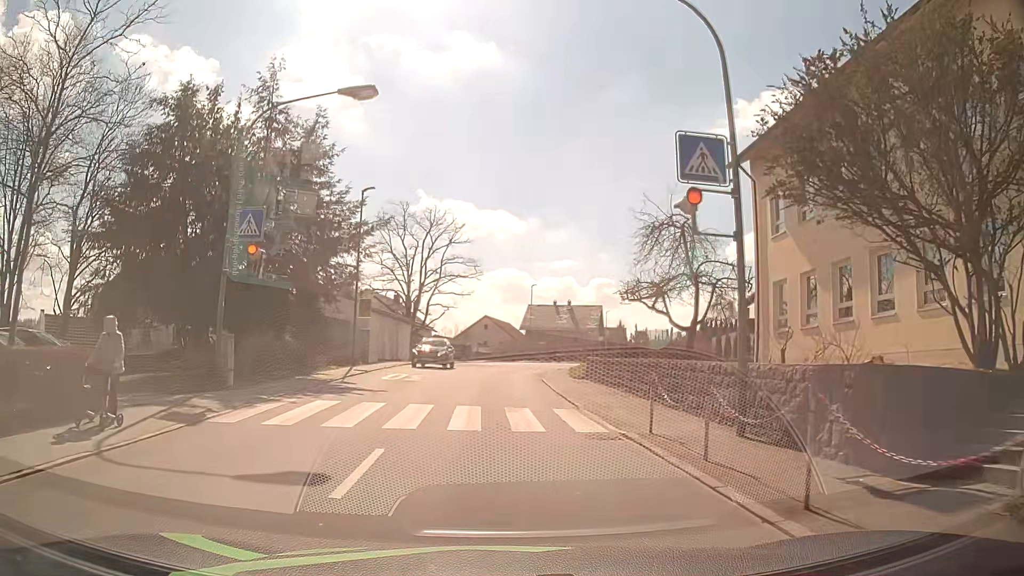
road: tertiary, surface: asphalt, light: Day
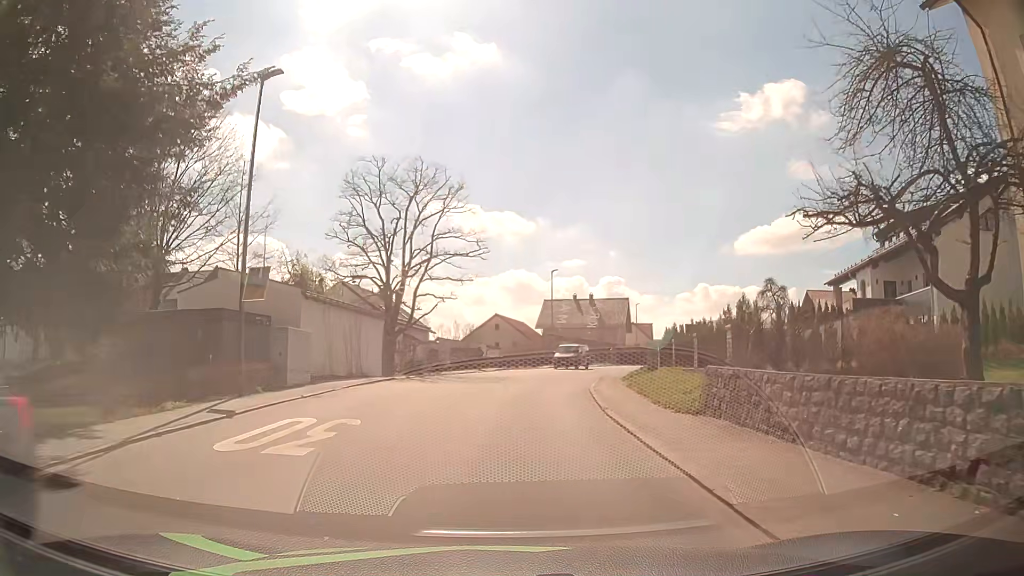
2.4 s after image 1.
(-0.1, +15.0) m; 0°
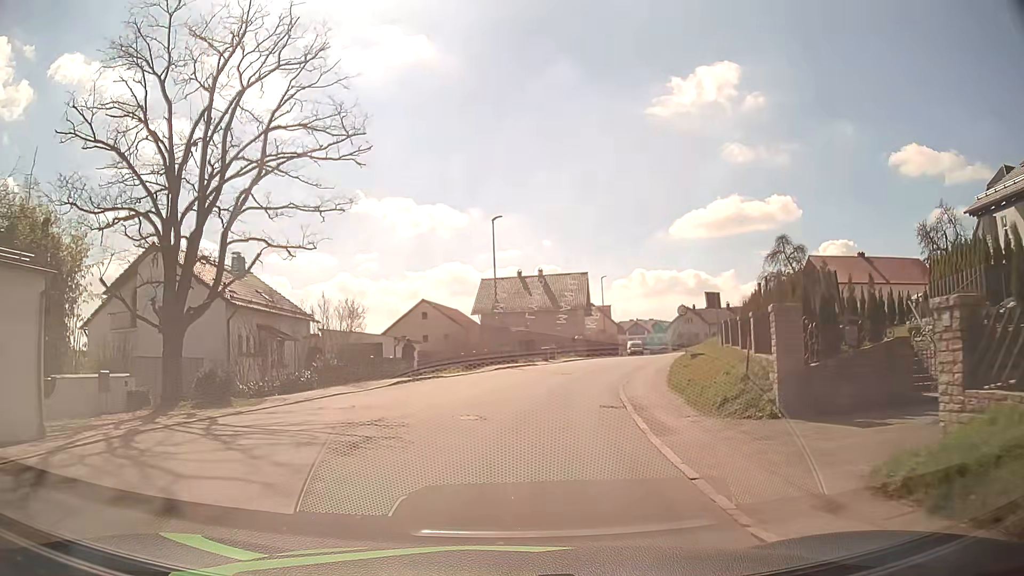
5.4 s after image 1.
(+0.7, +21.2) m; +5°
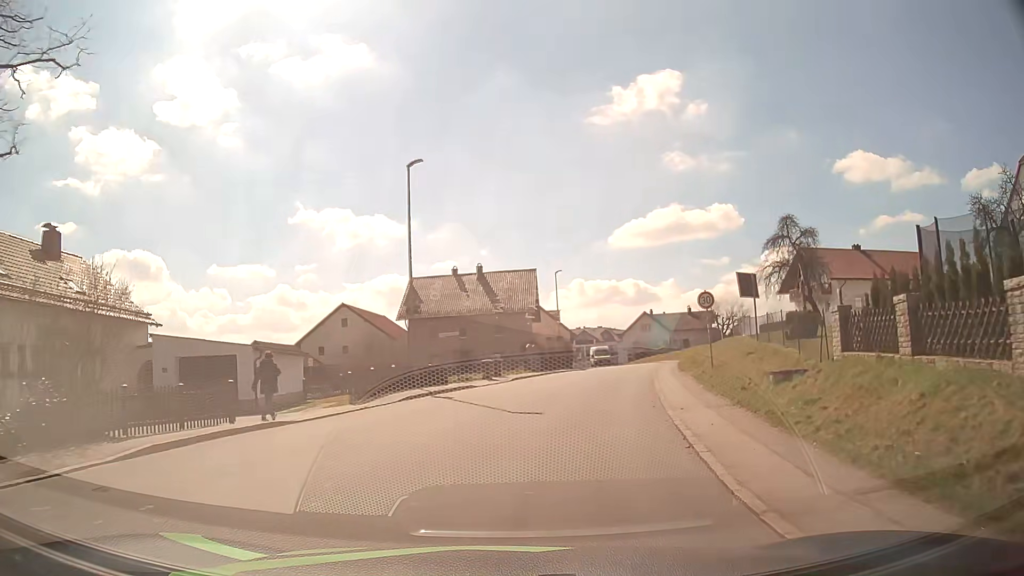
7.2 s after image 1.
(+0.5, +13.5) m; +5°
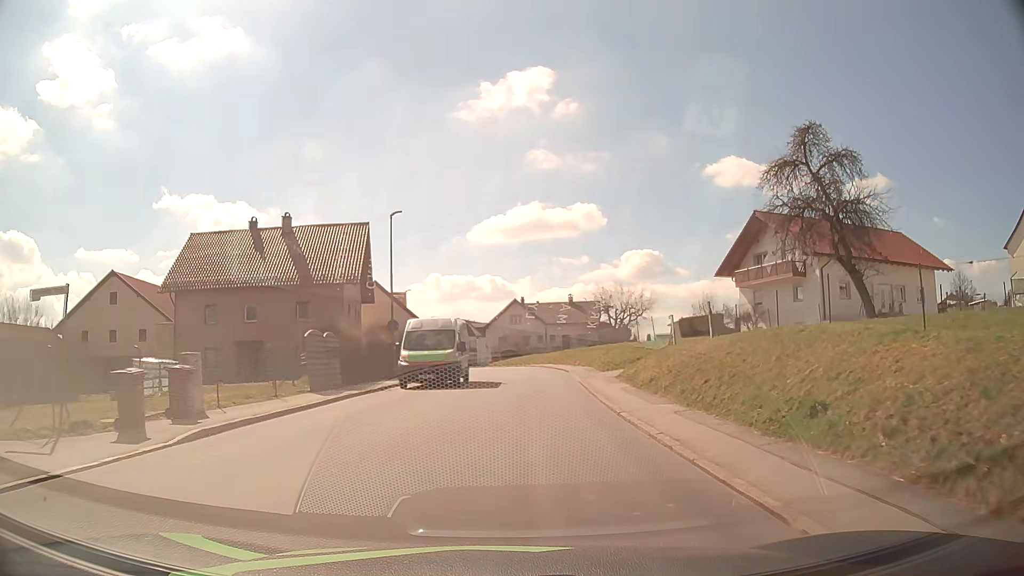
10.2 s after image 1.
(+2.4, +22.8) m; +12°
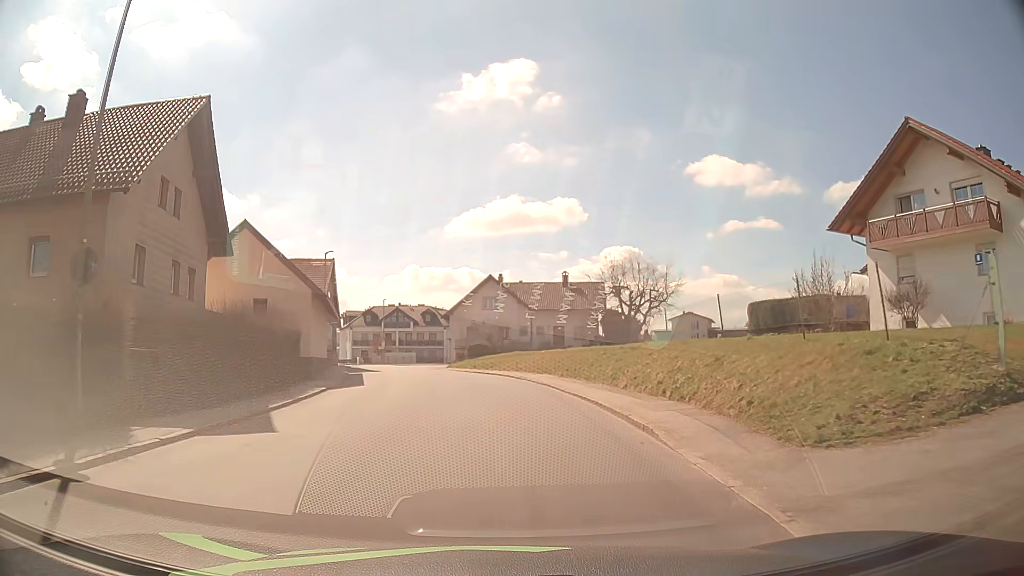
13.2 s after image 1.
(+0.6, +24.0) m; +2°
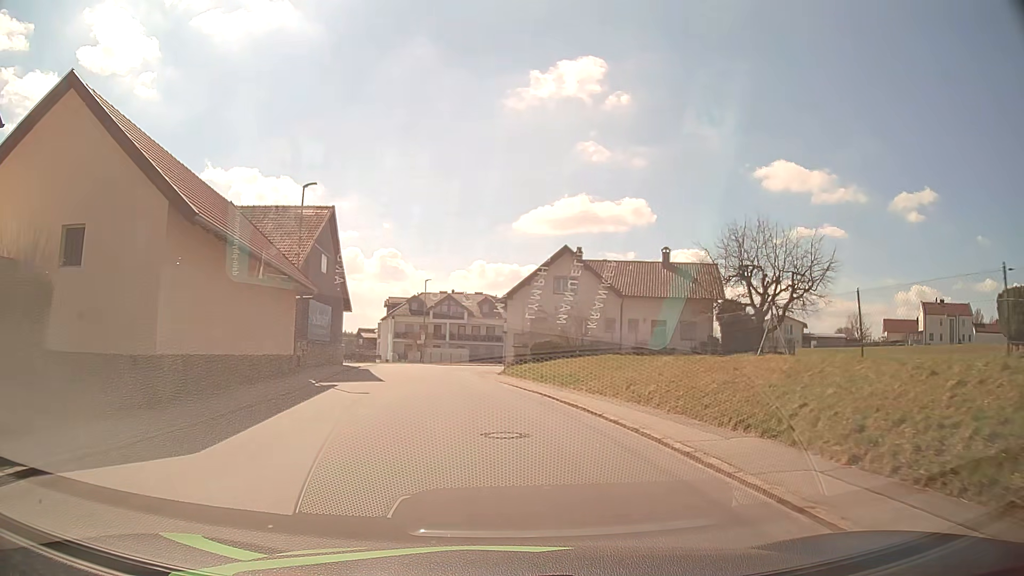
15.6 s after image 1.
(-0.7, +18.5) m; -5°
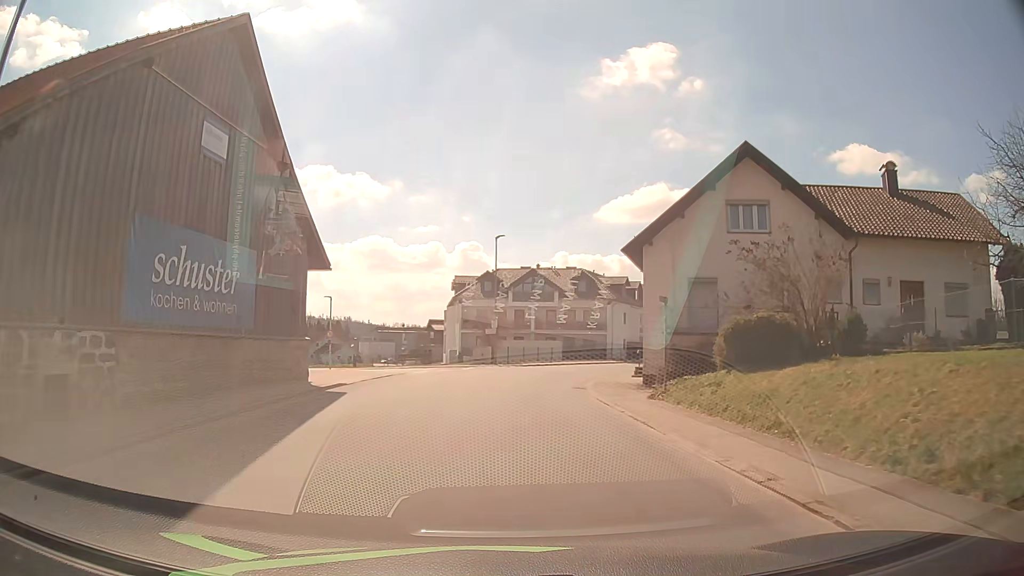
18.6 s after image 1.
(-1.7, +22.6) m; -7°
